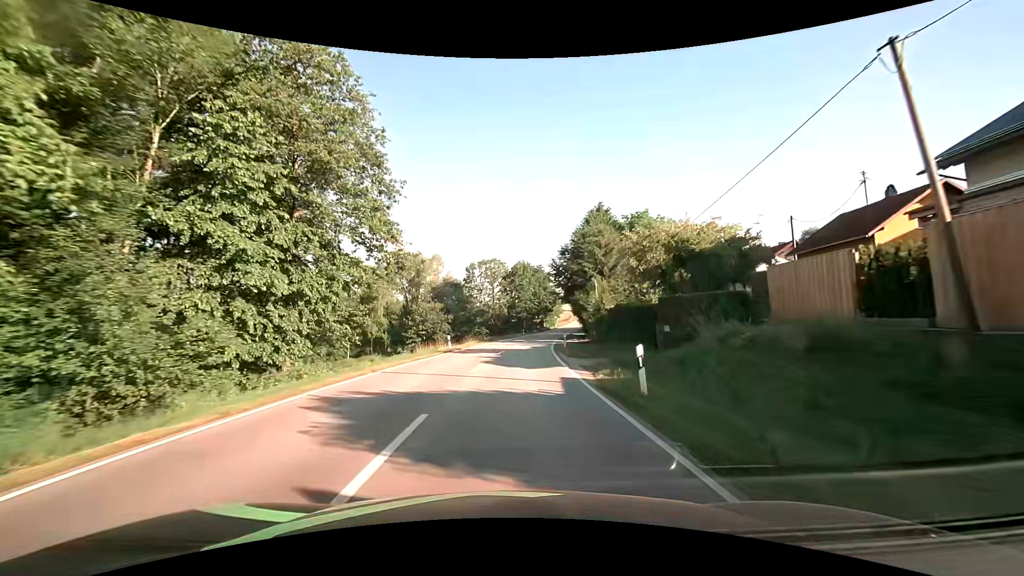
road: secondary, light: Day
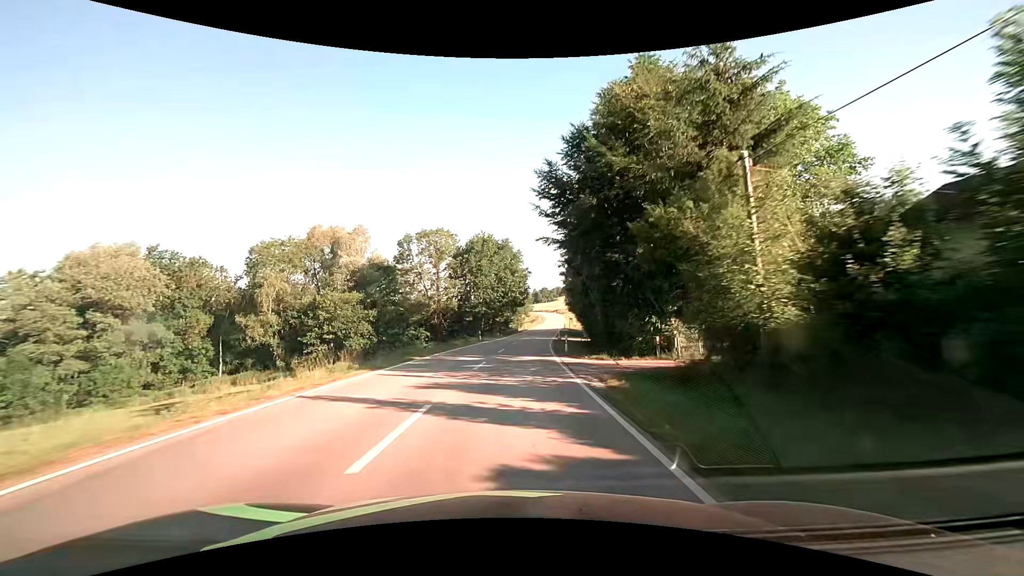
(+1.3, +35.4) m; +4°
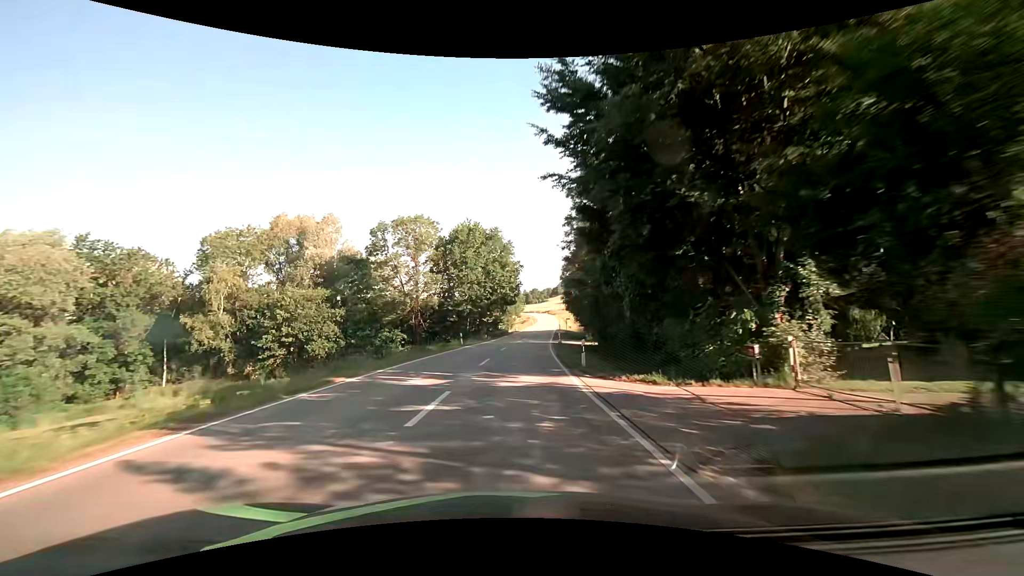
(+0.1, +9.8) m; +1°
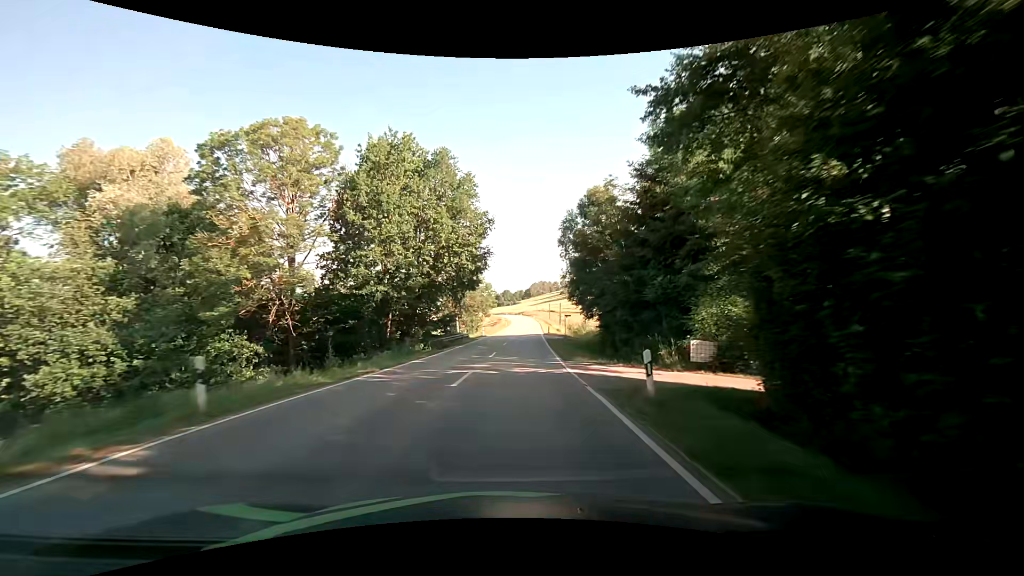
(+0.9, +31.5) m; +3°
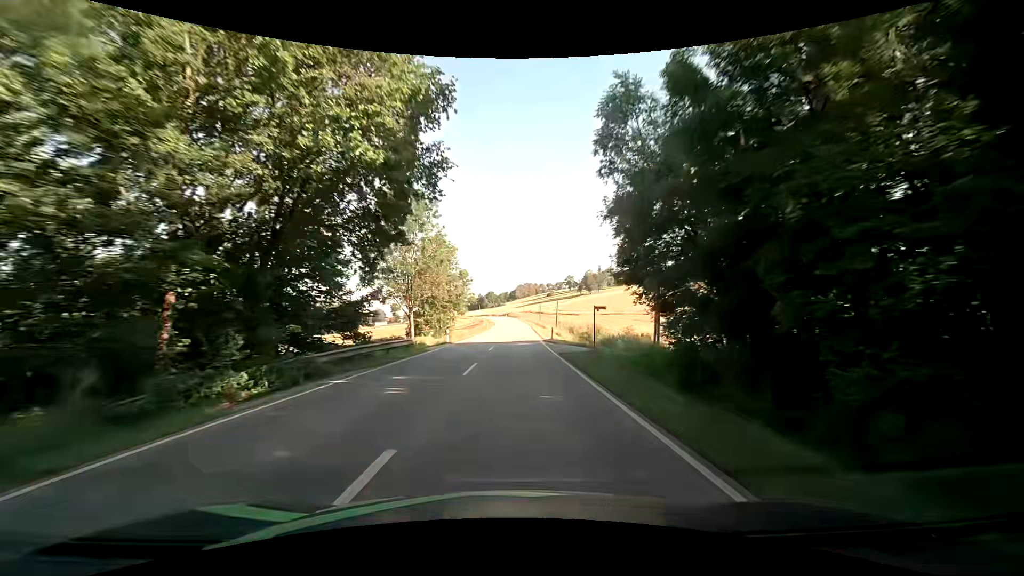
(+0.3, +22.4) m; +2°
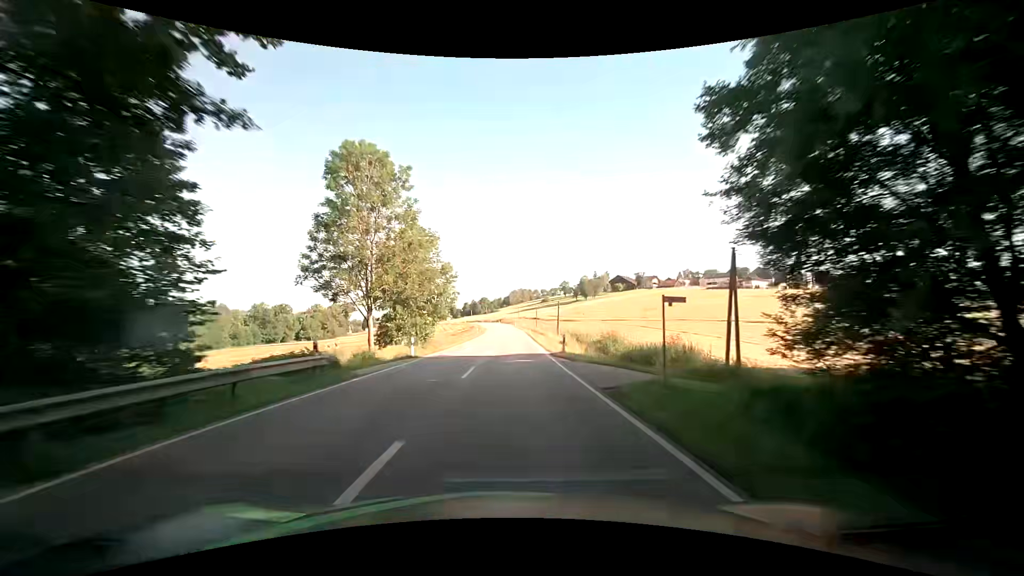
(0.0, +11.5) m; 0°
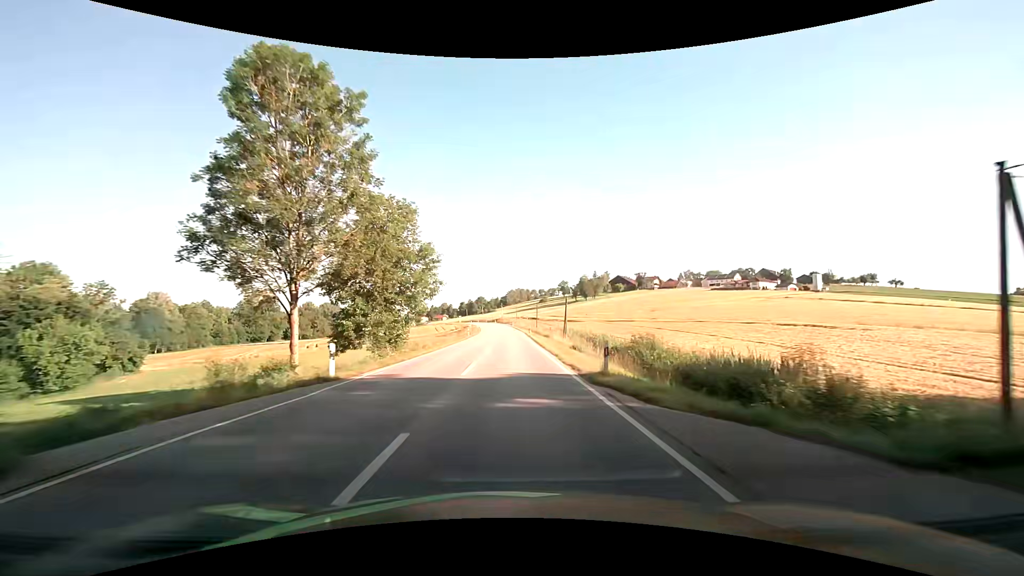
(+0.1, +11.6) m; +1°
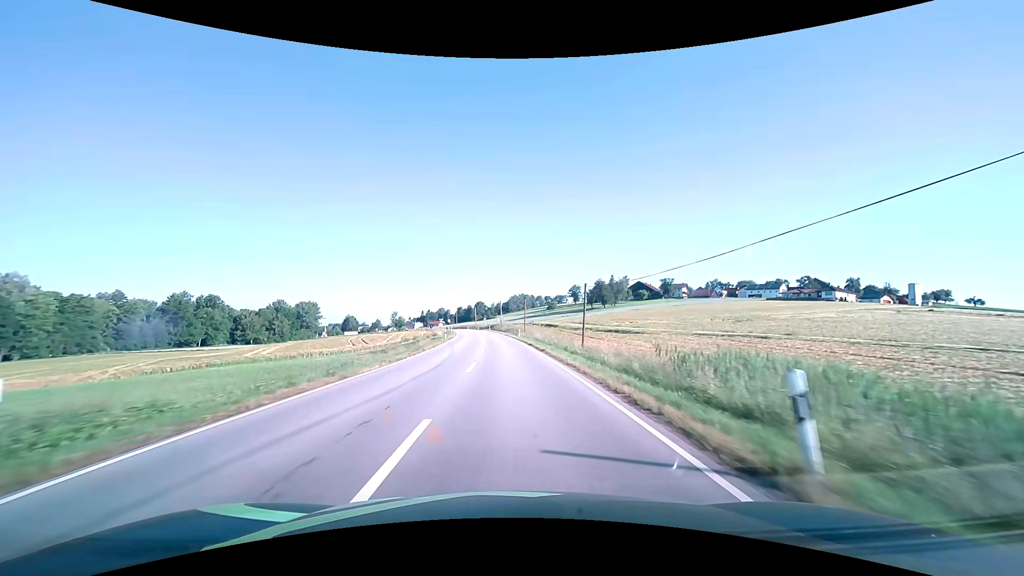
(-0.3, +59.3) m; -1°
(0, +10) (0, +20) (0, +30) (0, +40) (-1, +50) (-1, +60) (-2, +70) (-3, +80) (-4, +90) (-5, +100) m
